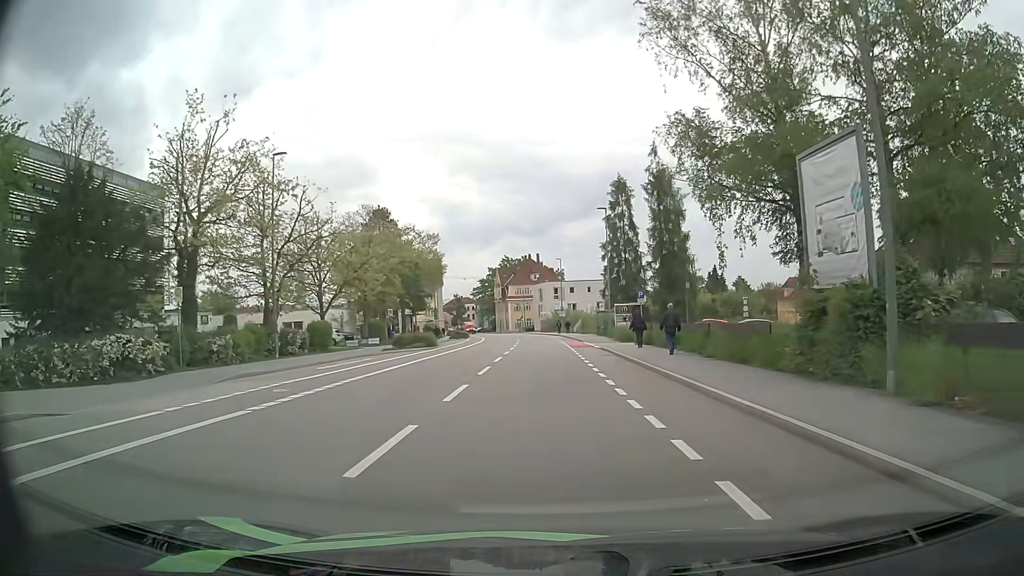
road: tertiary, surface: asphalt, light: Day
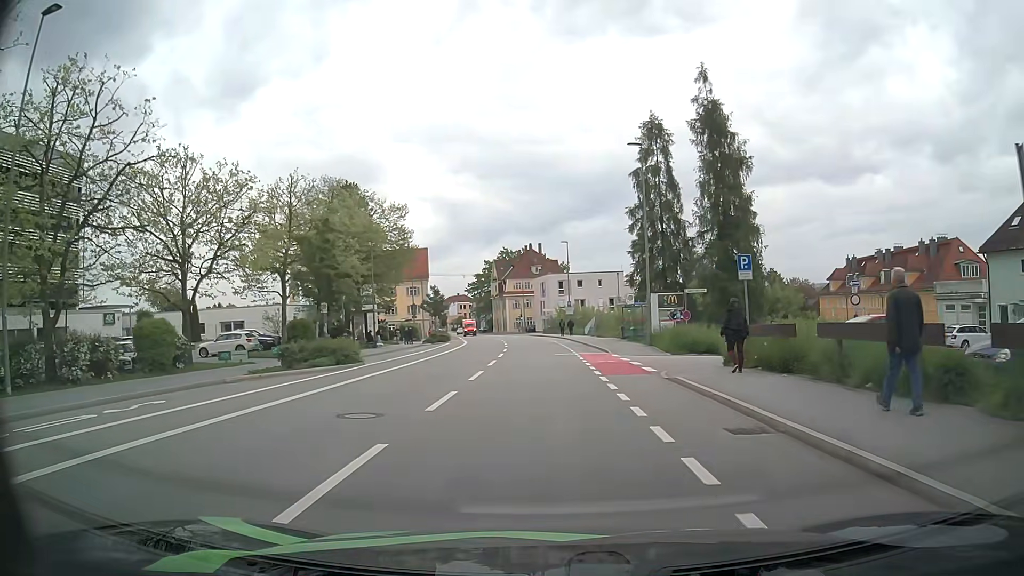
(-0.1, +19.3) m; 0°
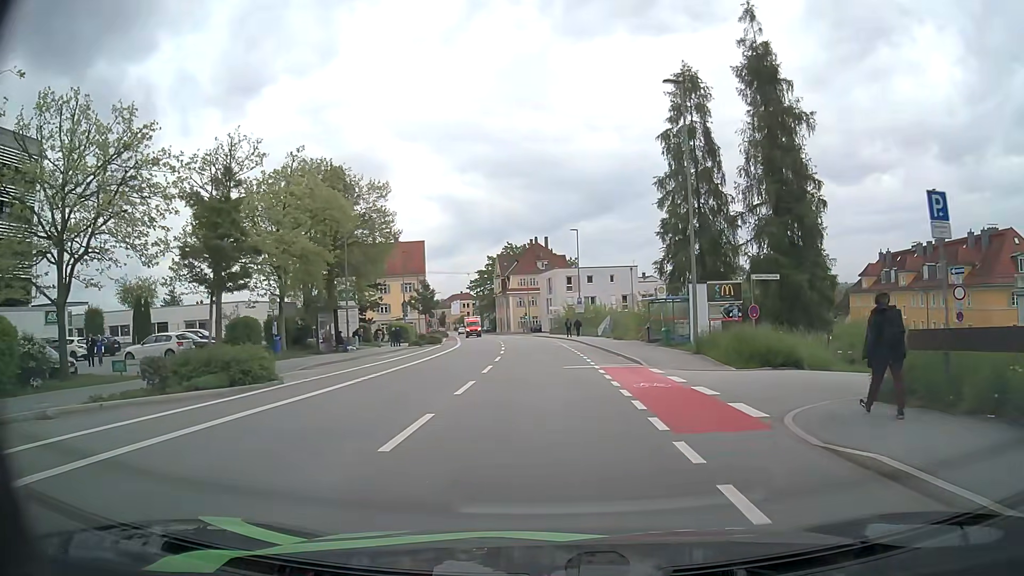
(-0.2, +9.3) m; -1°
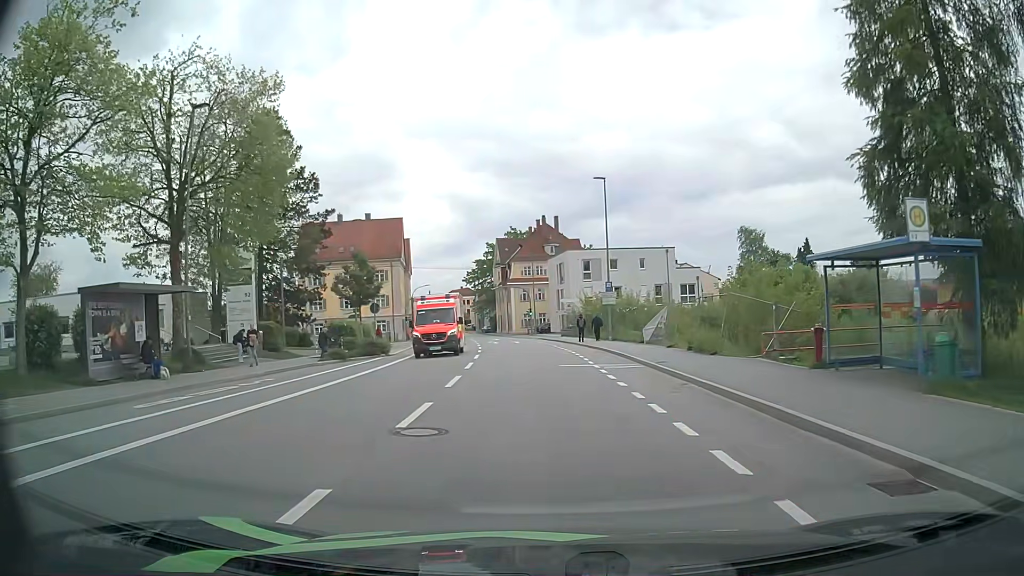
(-0.2, +23.0) m; -1°
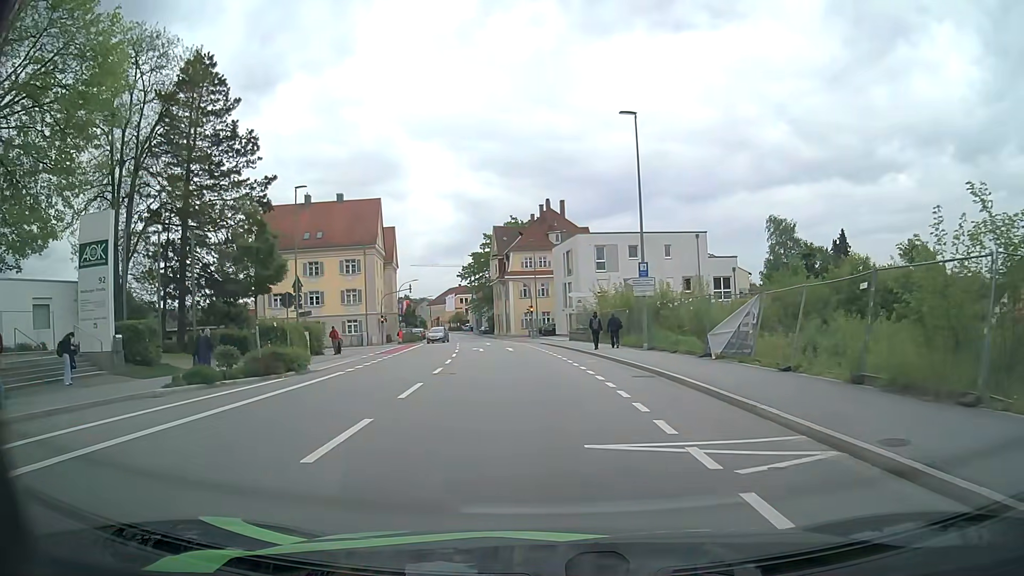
(0.0, +13.8) m; 0°
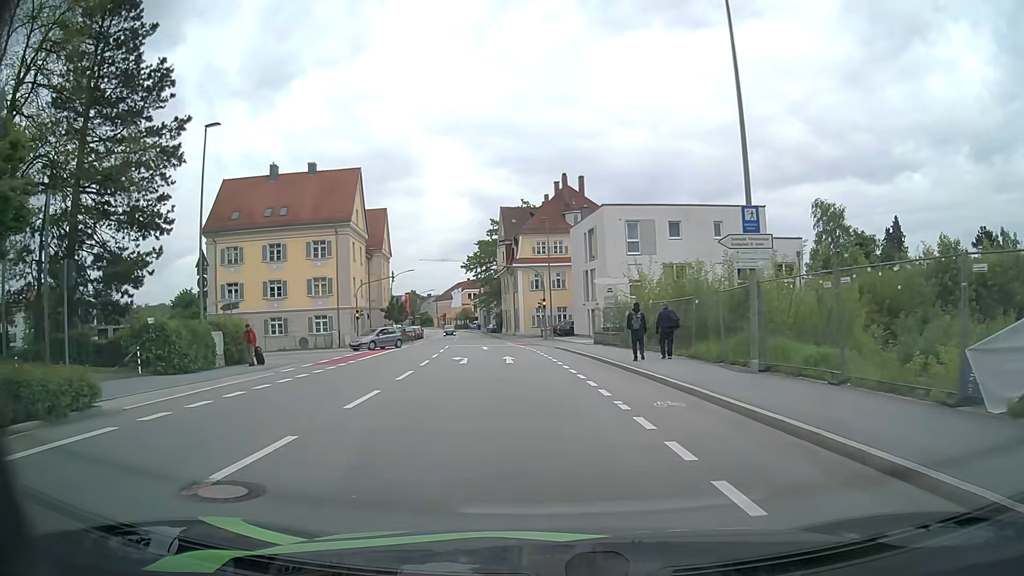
(-0.1, +13.6) m; -1°
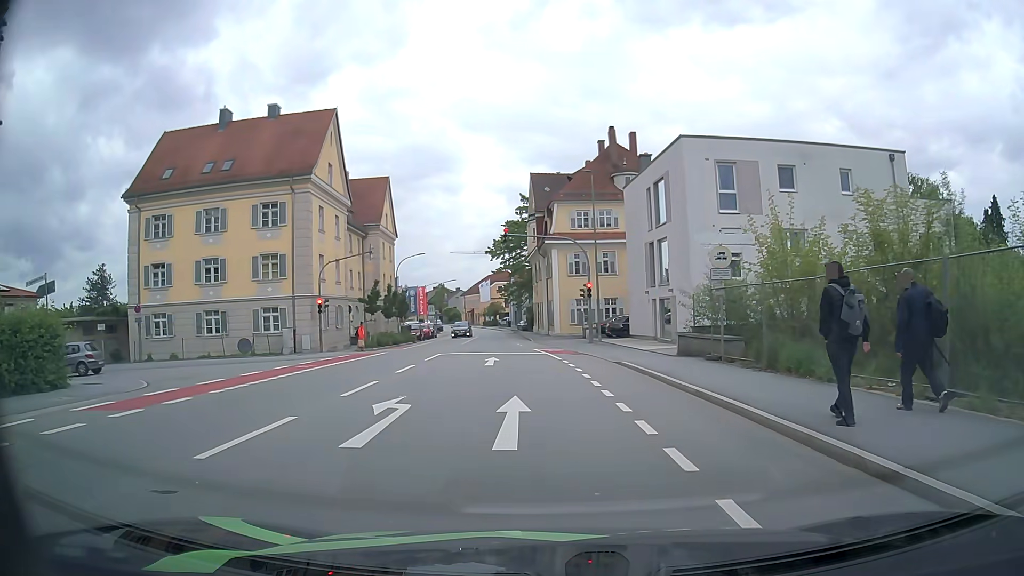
(-0.4, +16.7) m; -2°
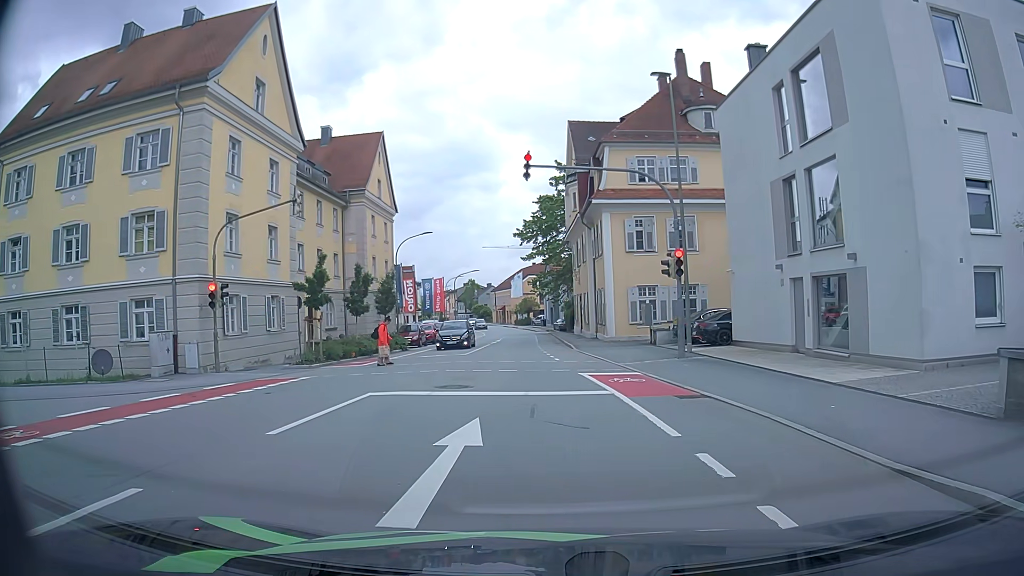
(-0.7, +16.1) m; -4°
